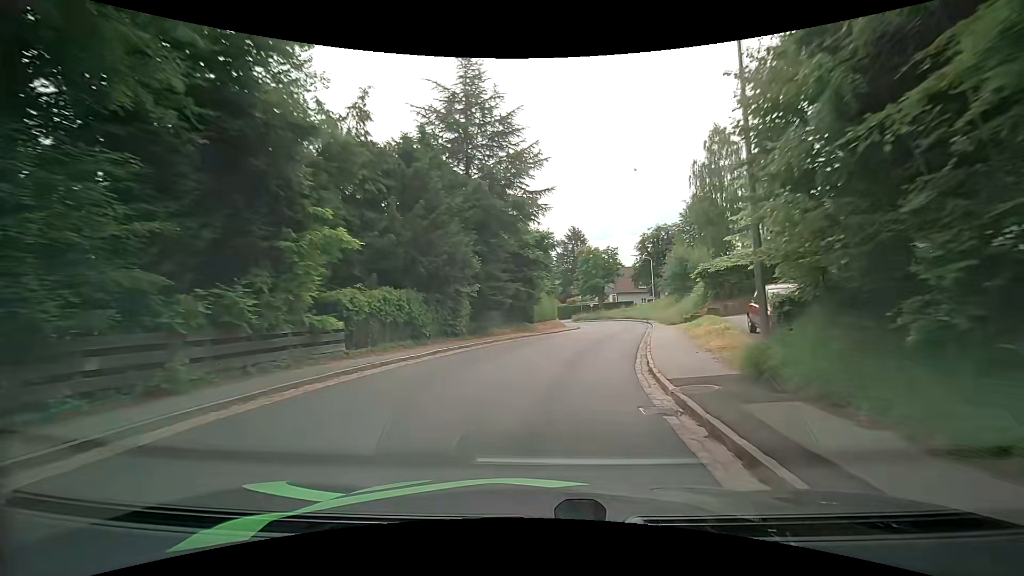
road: tertiary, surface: asphalt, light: Day
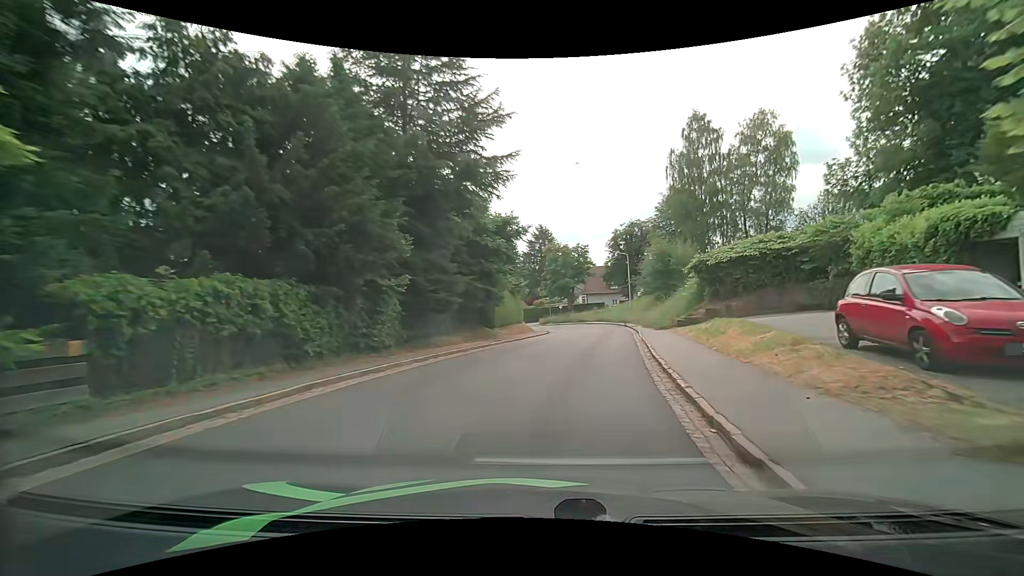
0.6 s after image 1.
(+0.3, +7.0) m; +4°
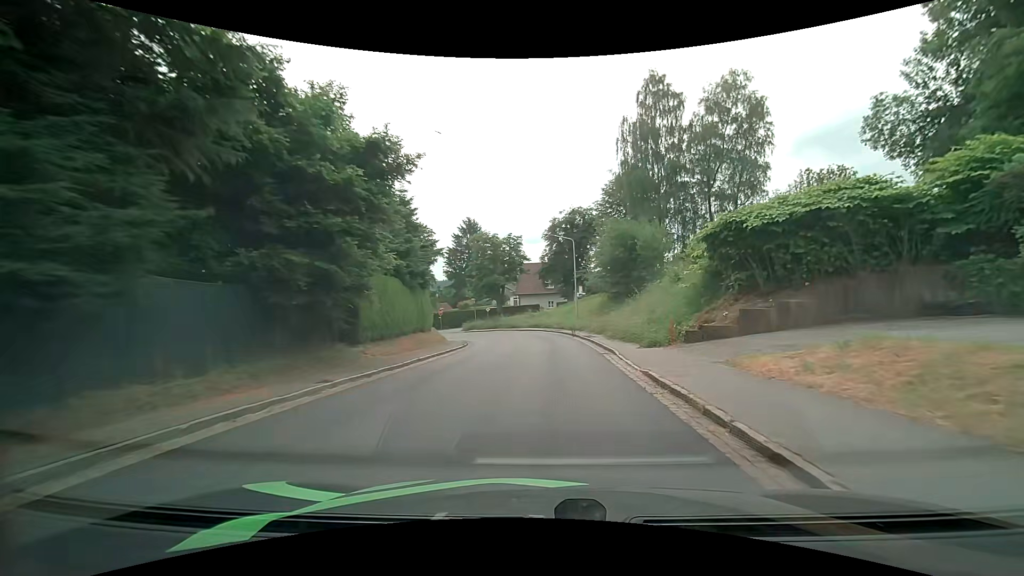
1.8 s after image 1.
(+0.9, +13.8) m; +8°
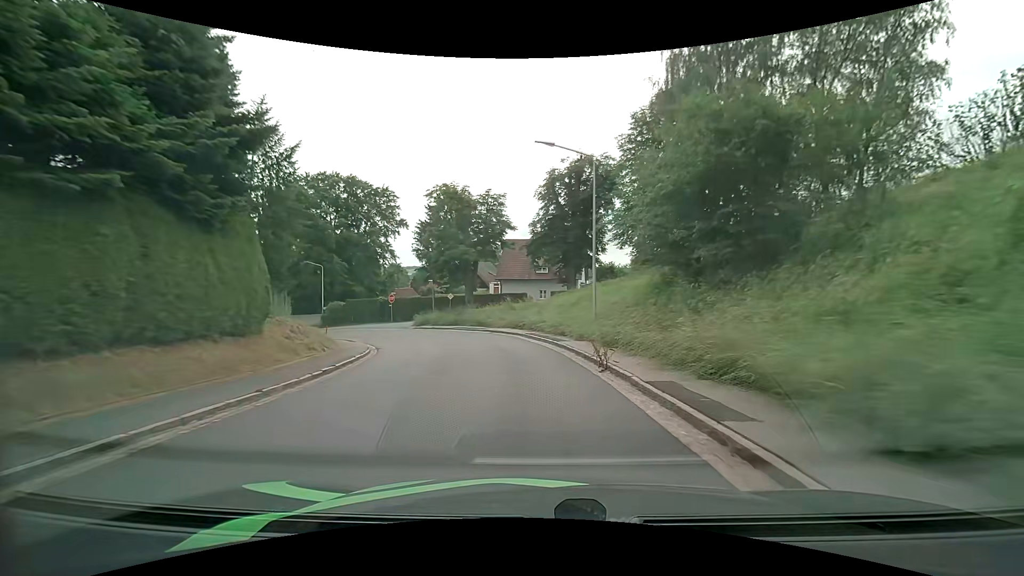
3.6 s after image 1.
(+0.6, +20.6) m; +1°
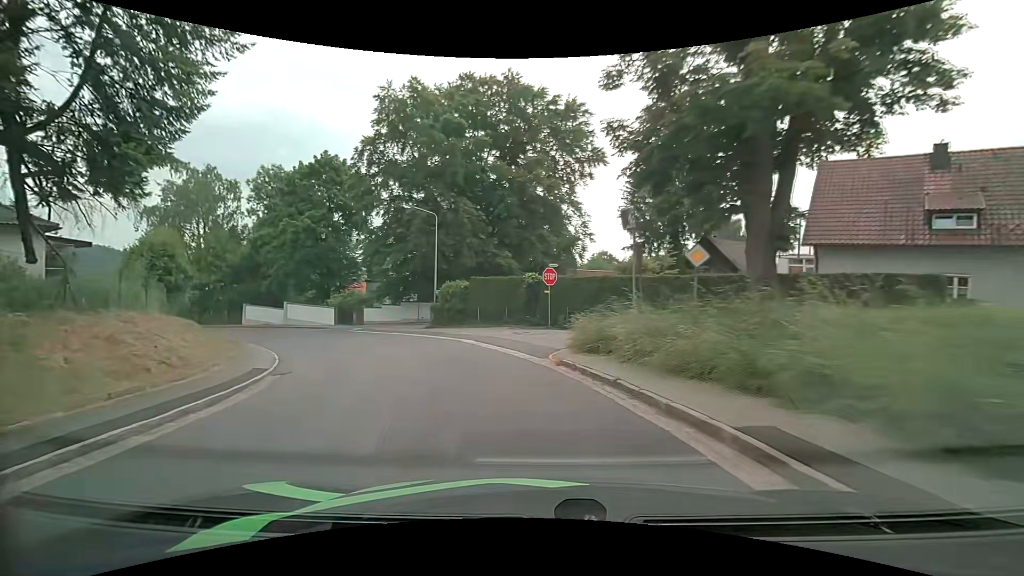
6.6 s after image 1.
(-5.3, +31.5) m; -24°
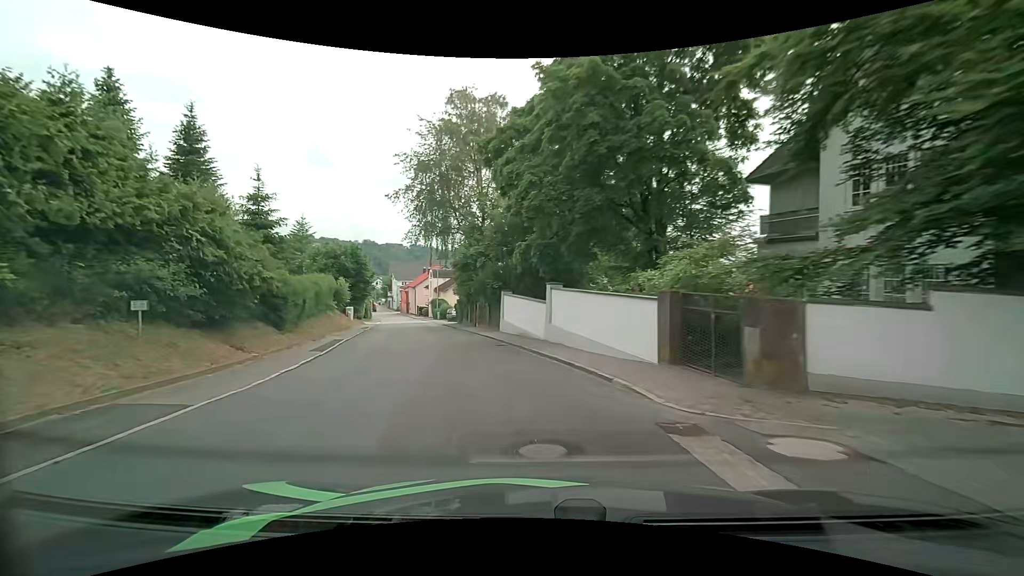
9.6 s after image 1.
(-10.7, +29.8) m; -38°
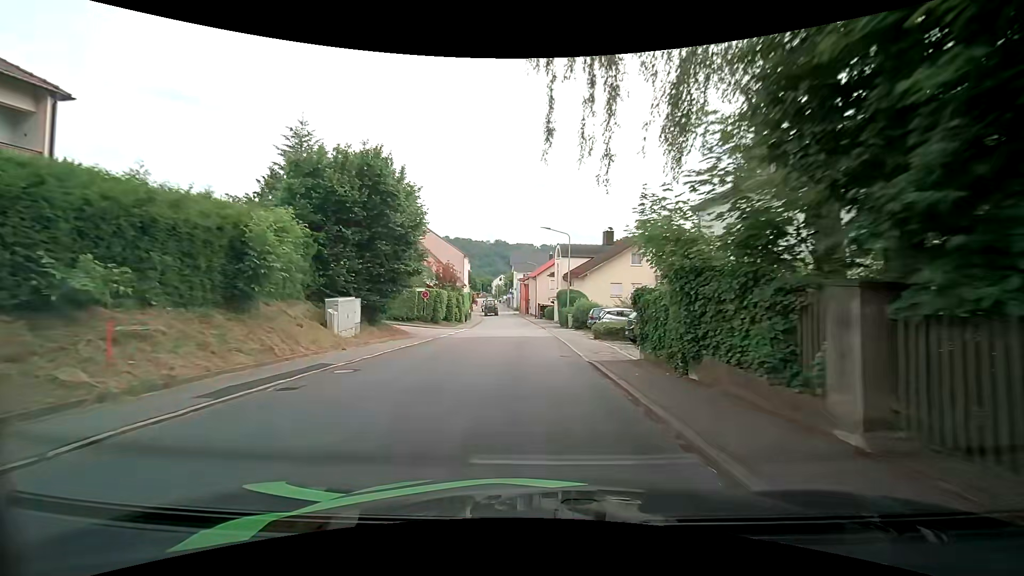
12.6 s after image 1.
(-6.9, +32.7) m; -16°
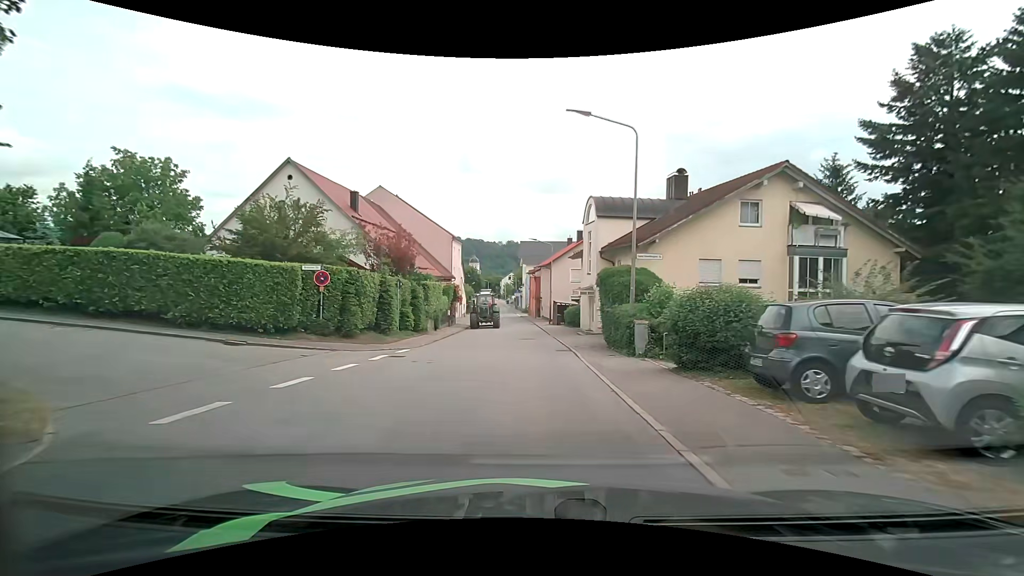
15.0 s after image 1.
(-0.2, +22.1) m; -2°
